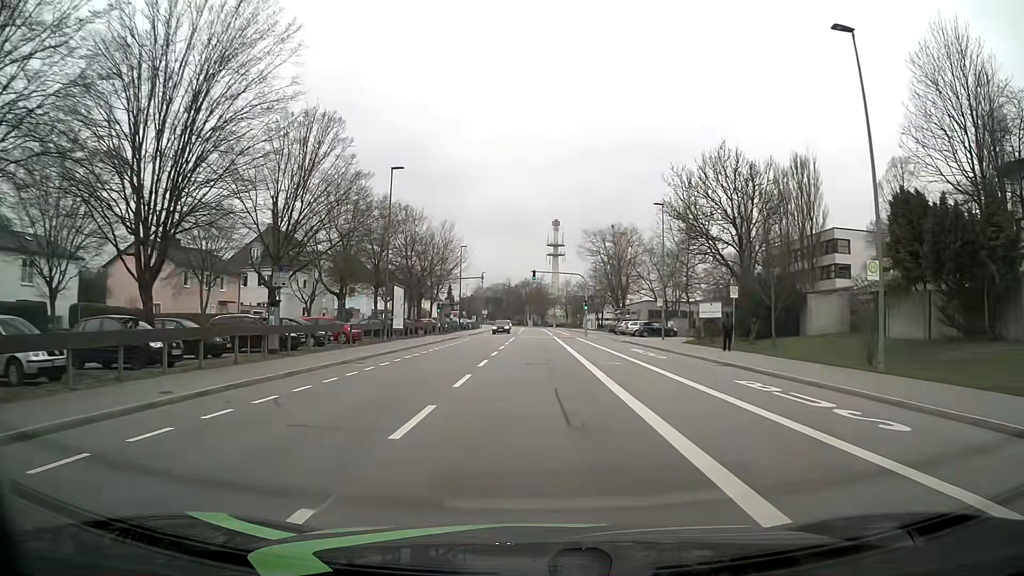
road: tertiary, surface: asphalt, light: Day
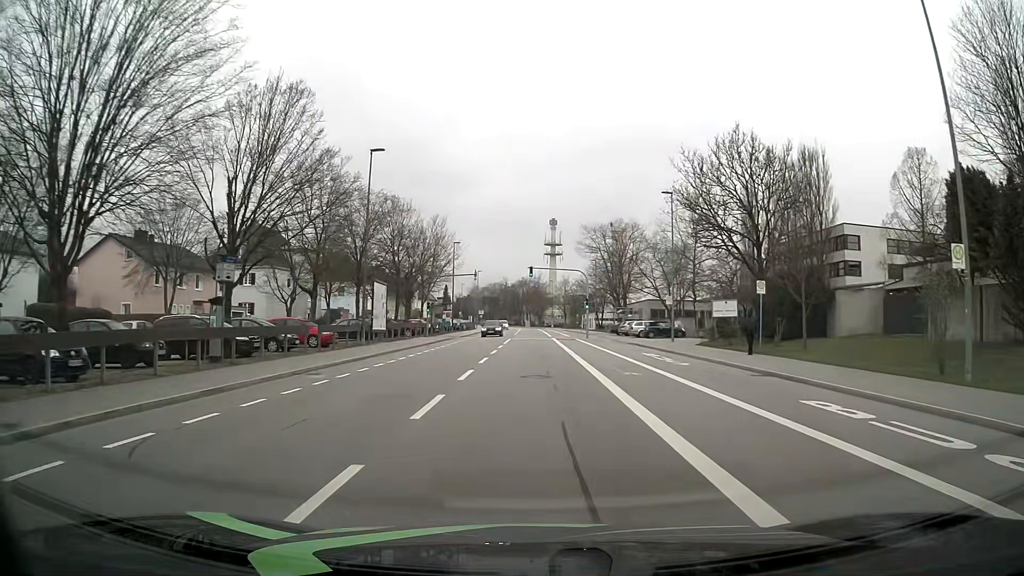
(0.0, +4.5) m; 0°
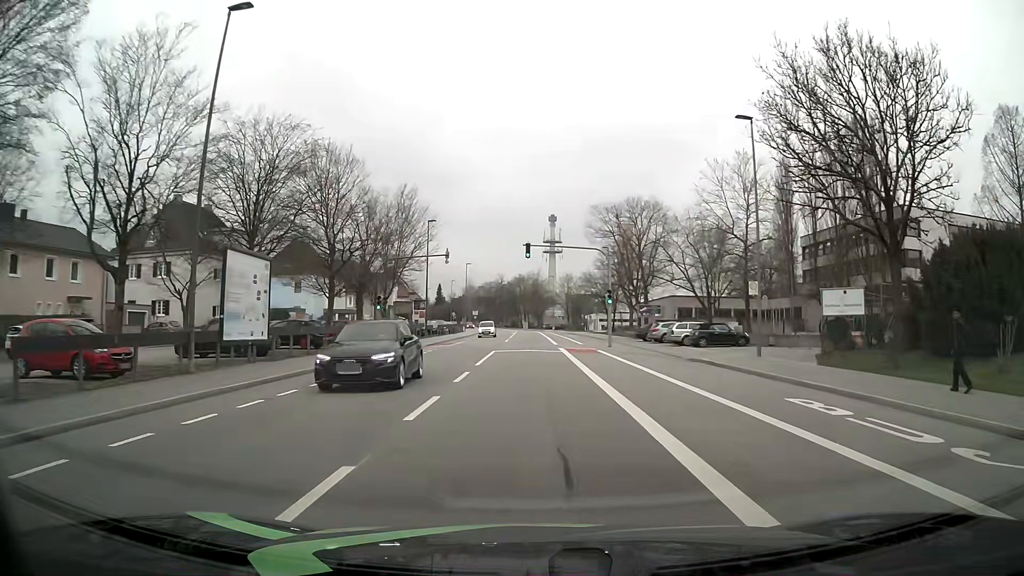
(0.0, +18.0) m; 0°
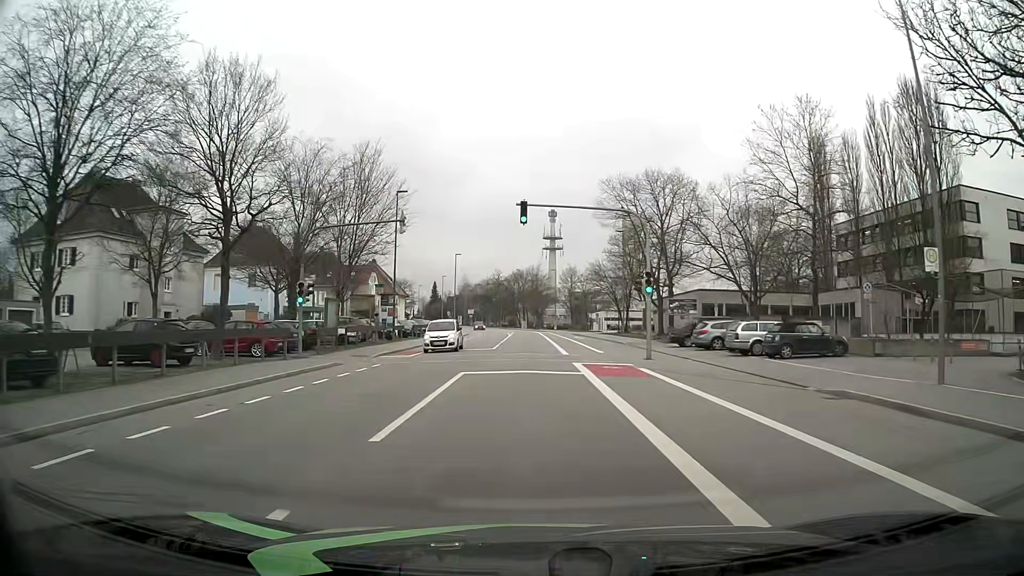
(+0.1, +13.6) m; 0°
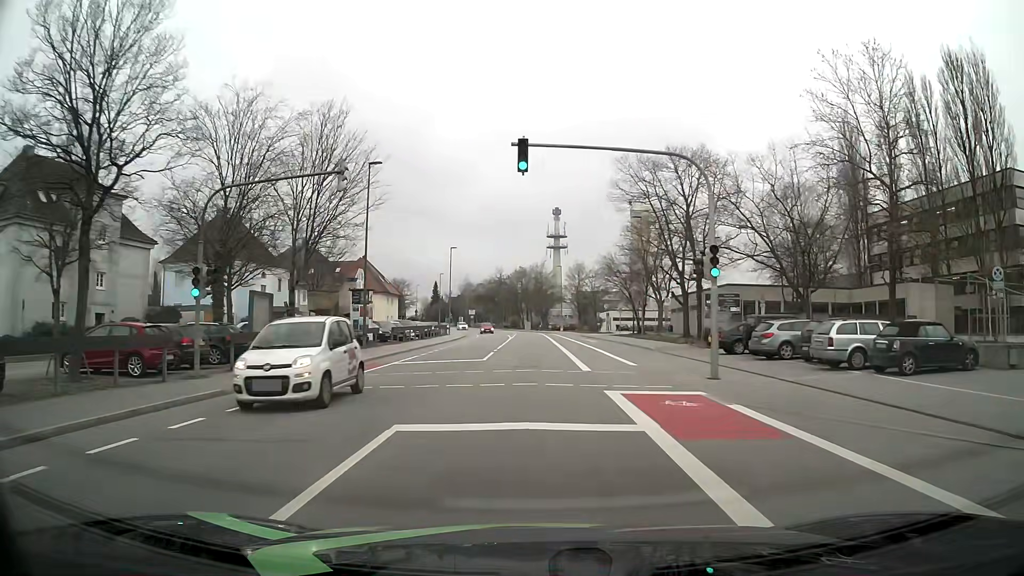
(0.0, +9.1) m; 0°
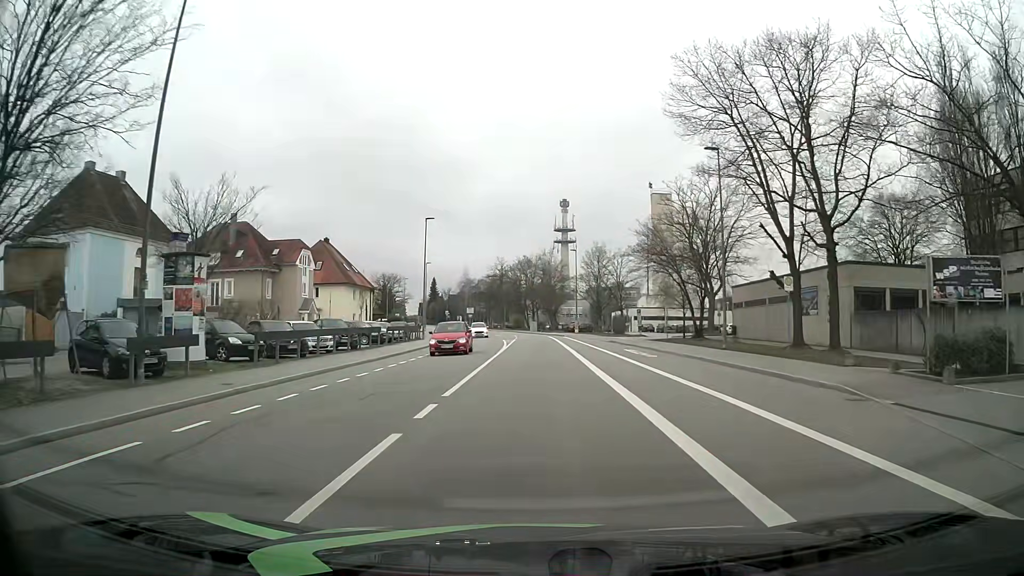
(0.0, +22.6) m; 0°
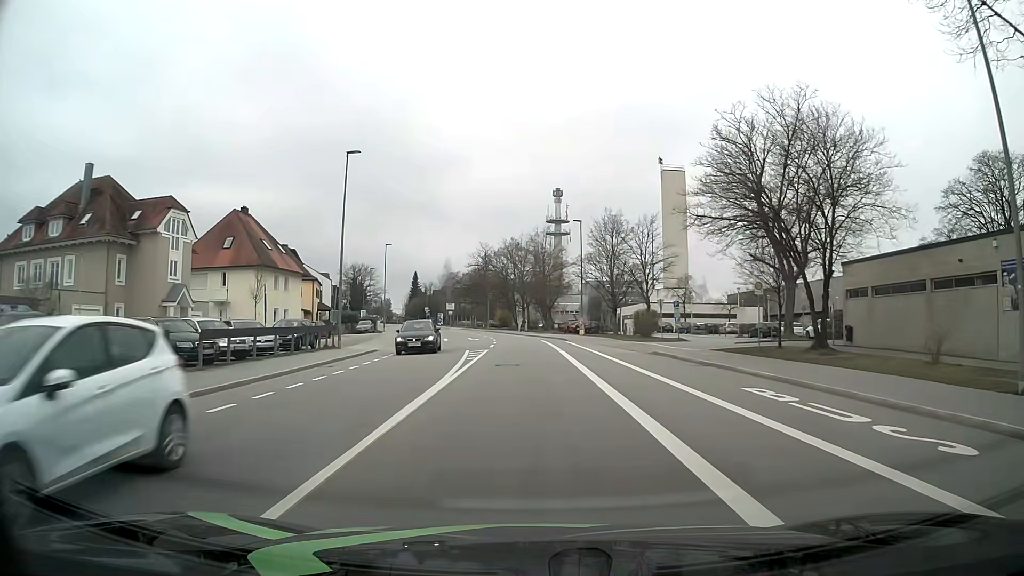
(+0.2, +22.5) m; +1°
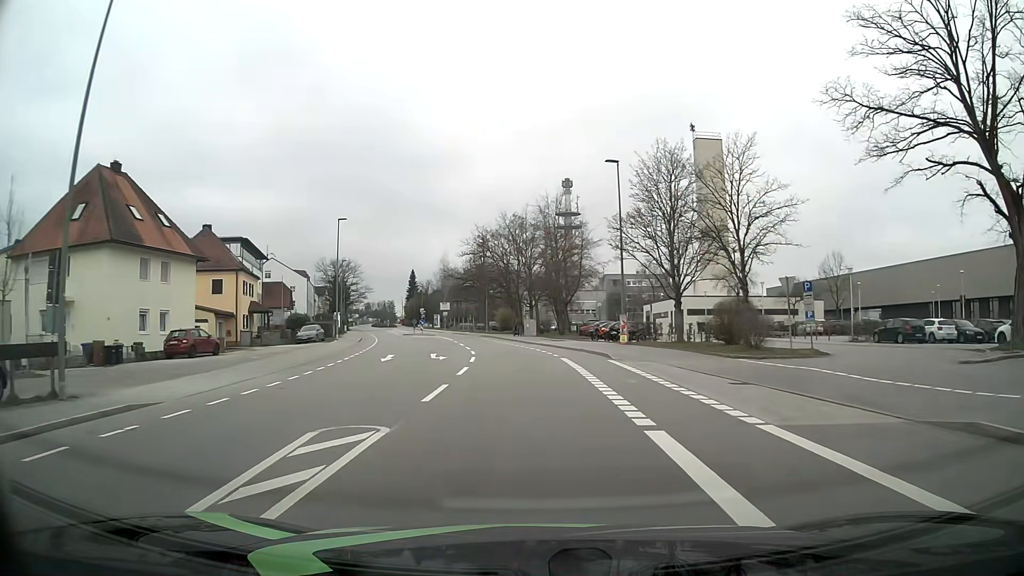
(-0.2, +22.6) m; -1°
(0, +10) (0, +20) (-1, +30) (-3, +40) (-4, +50) (-6, +60) (-8, +69) (-11, +79) (-13, +89) (-16, +98) m
